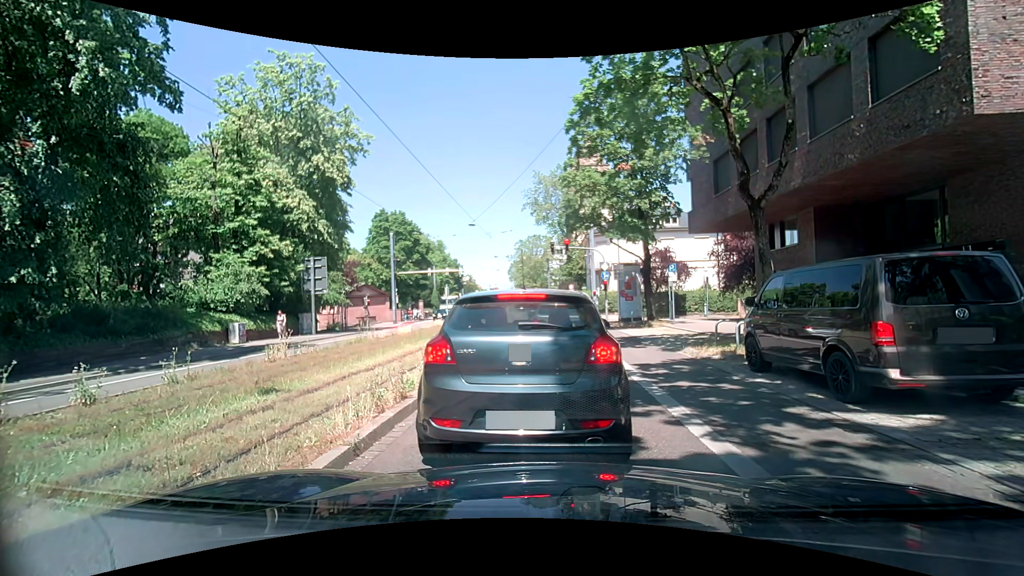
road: primary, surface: asphalt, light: Day
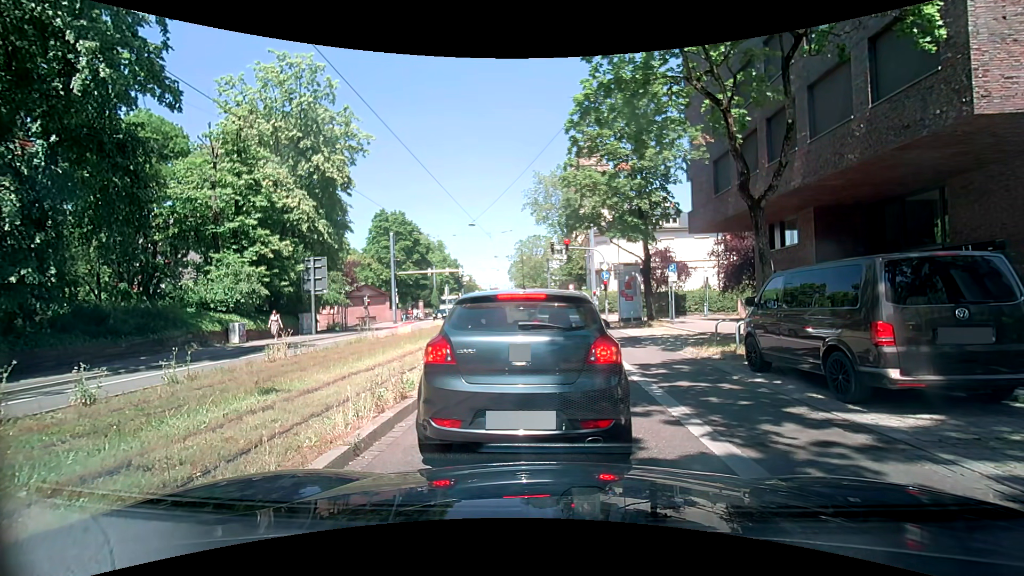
(0.0, 0.0) m; 0°
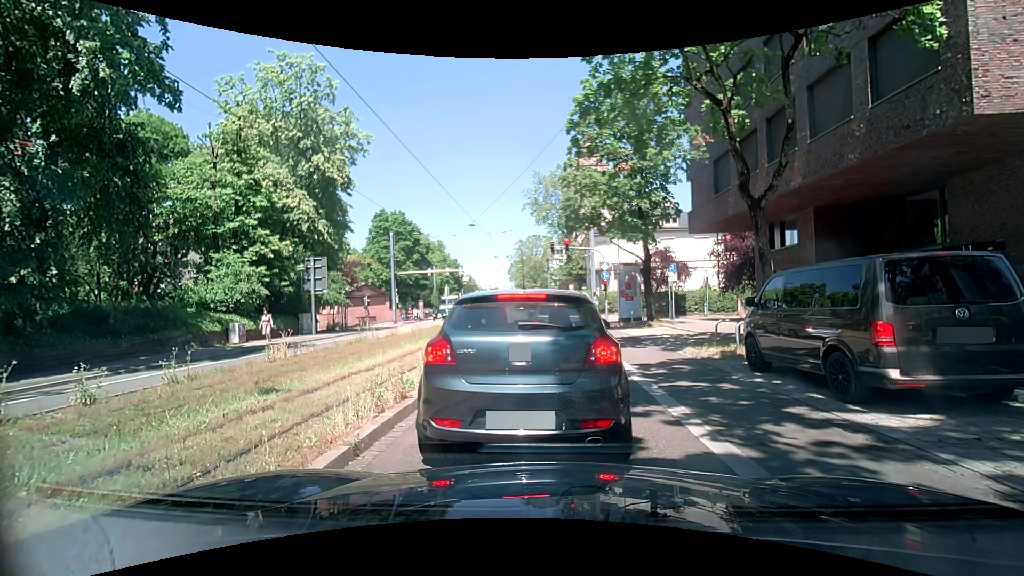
(0.0, 0.0) m; 0°
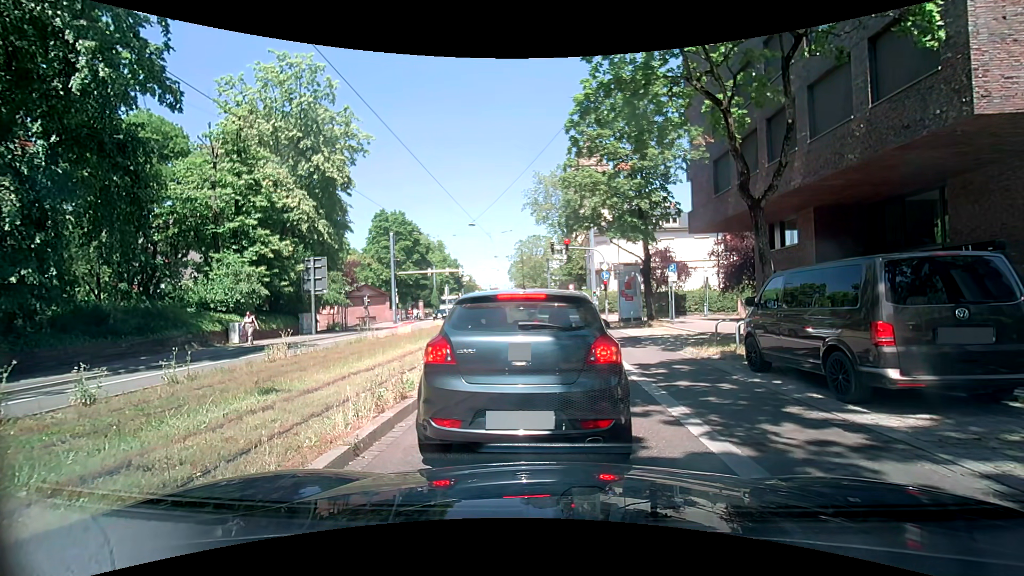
(0.0, 0.0) m; 0°
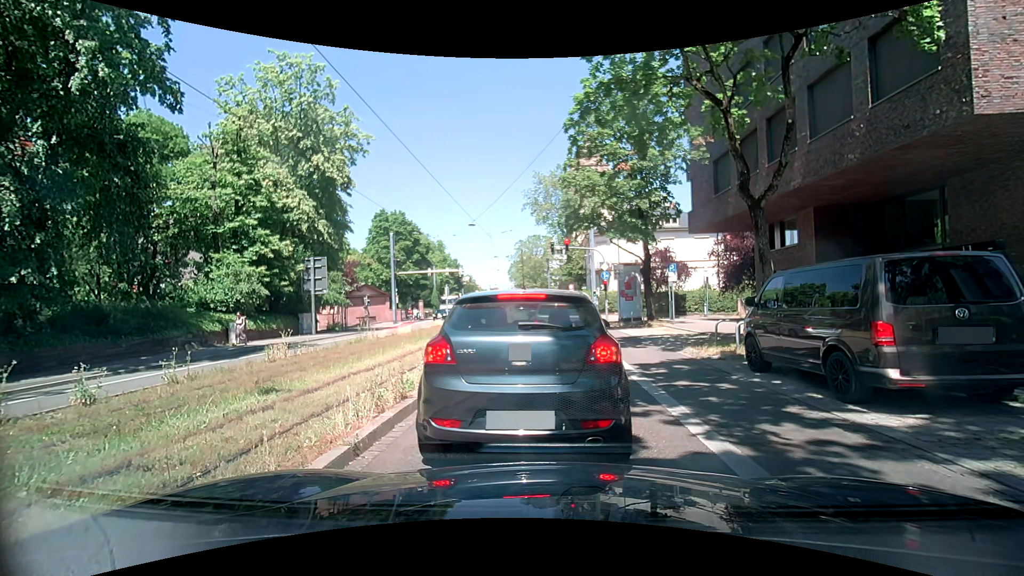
(0.0, 0.0) m; 0°
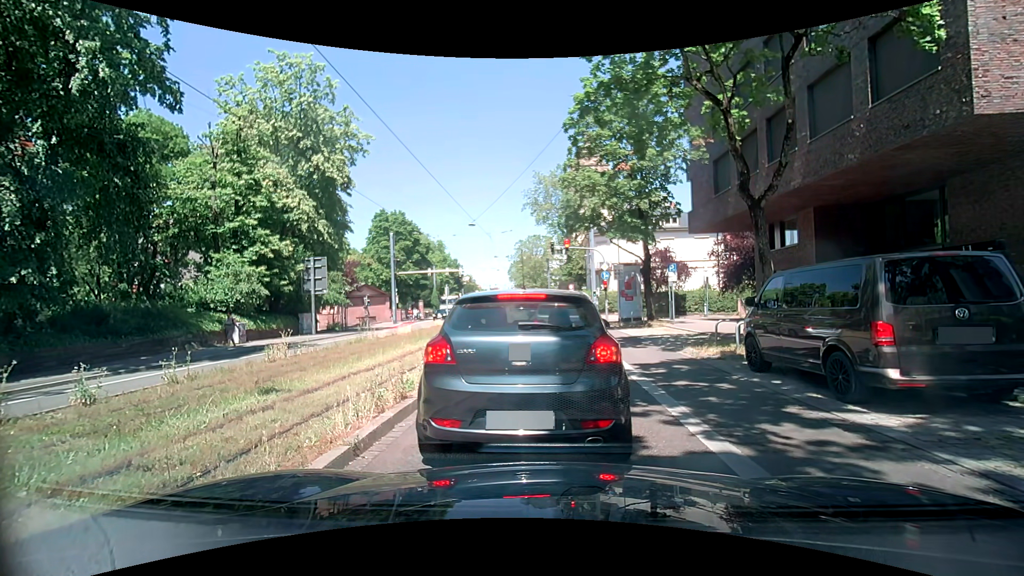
(0.0, 0.0) m; 0°
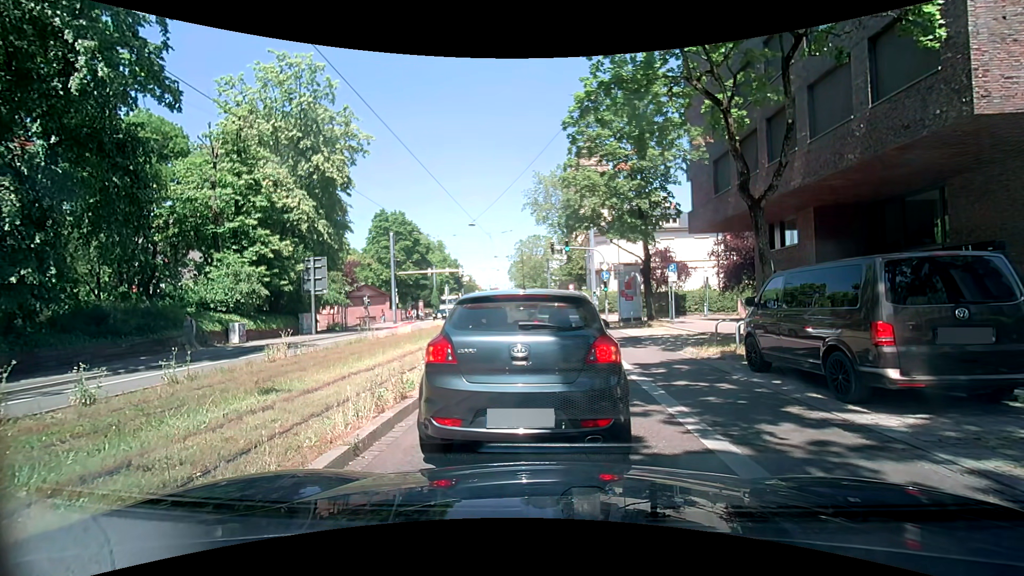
(0.0, 0.0) m; 0°
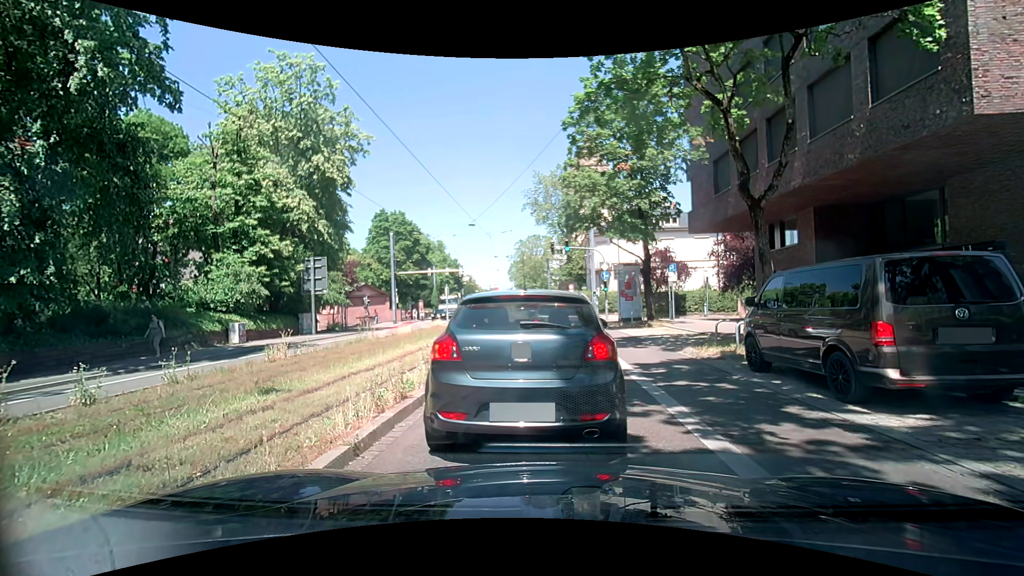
(0.0, 0.0) m; 0°
(+1, +10) (+1, +20) (+1, +30) (+1, +40) (+1, +50) (+1, +60) (+1, +70) (+1, +80) (0, +90) (0, +100) m
